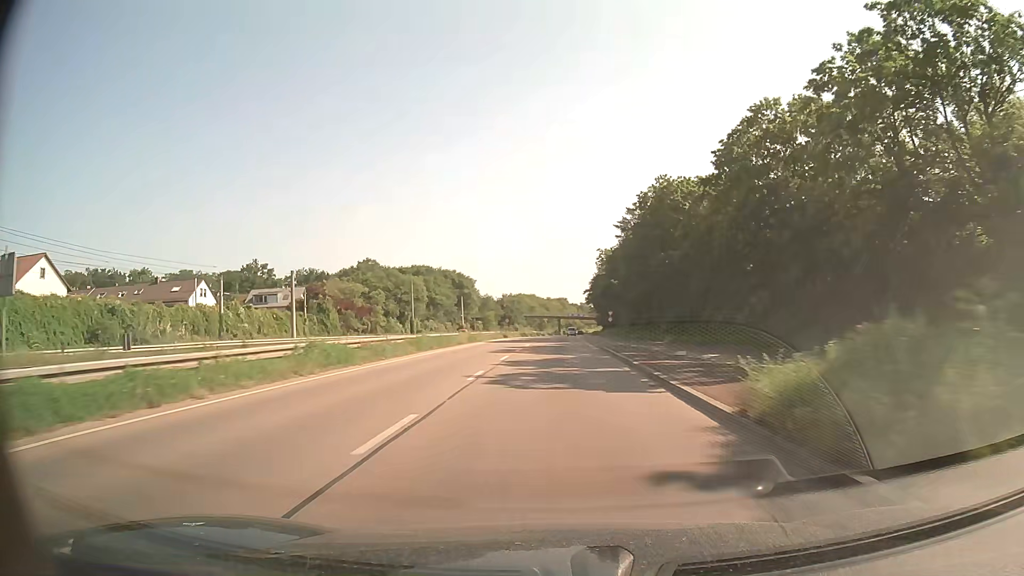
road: trunk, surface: asphalt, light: Day
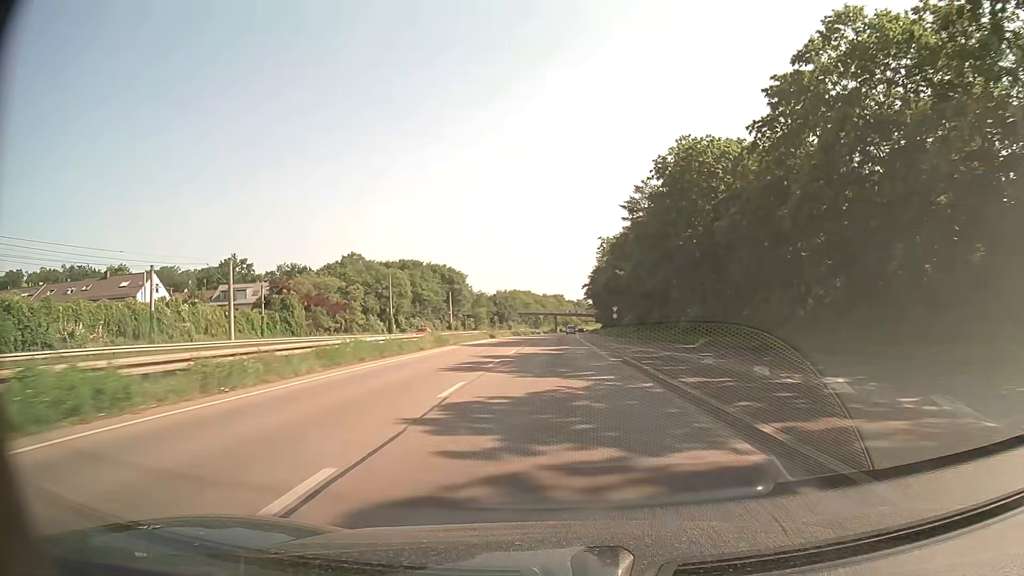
(0.0, +12.5) m; 0°
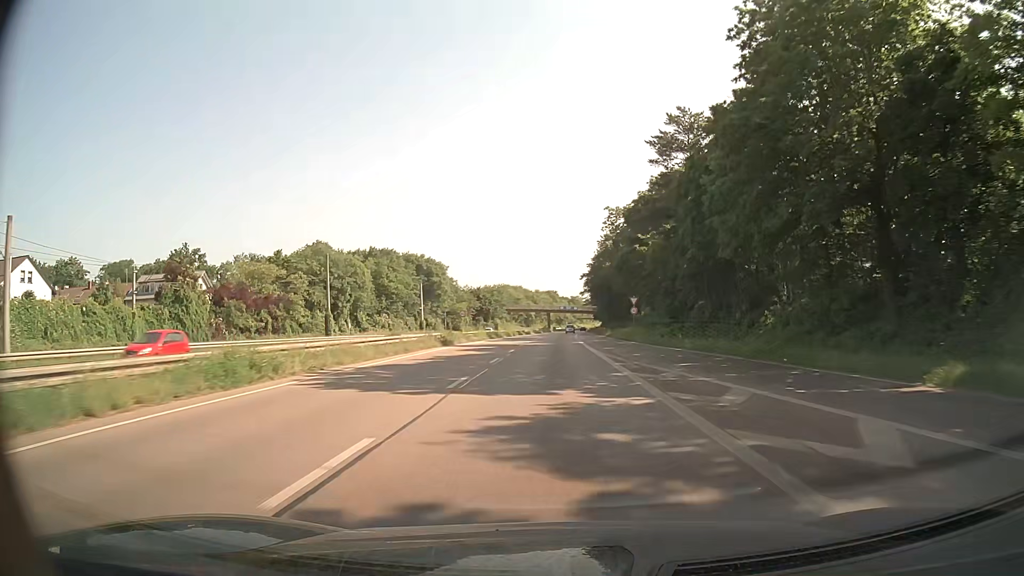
(+0.3, +25.2) m; +1°
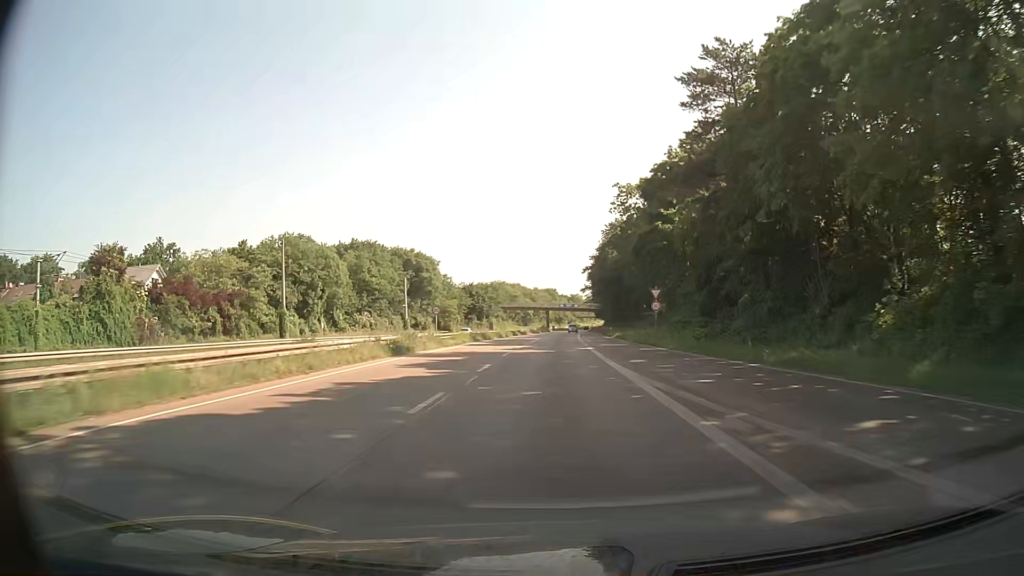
(+0.1, +12.6) m; 0°
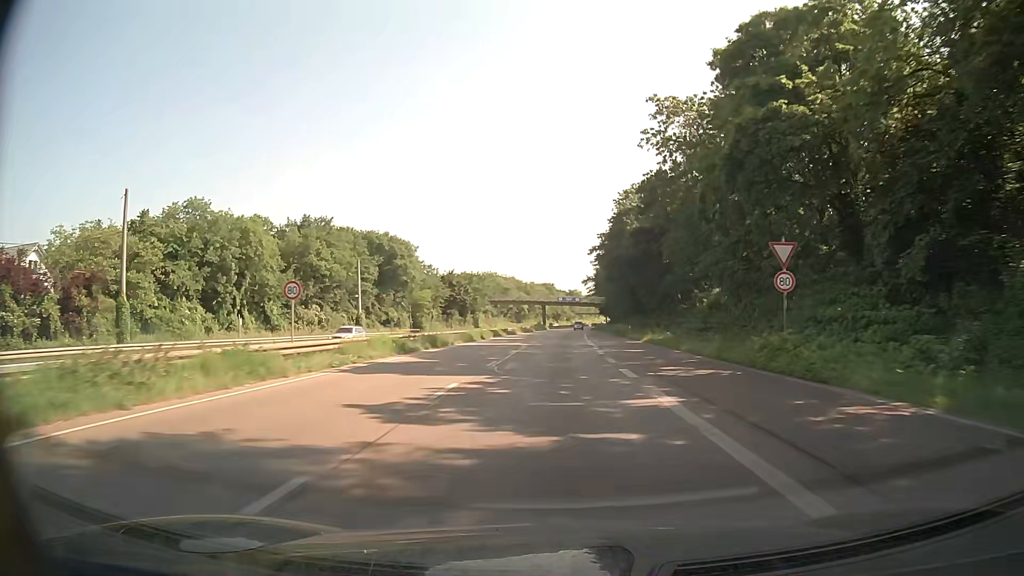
(-0.1, +25.3) m; 0°
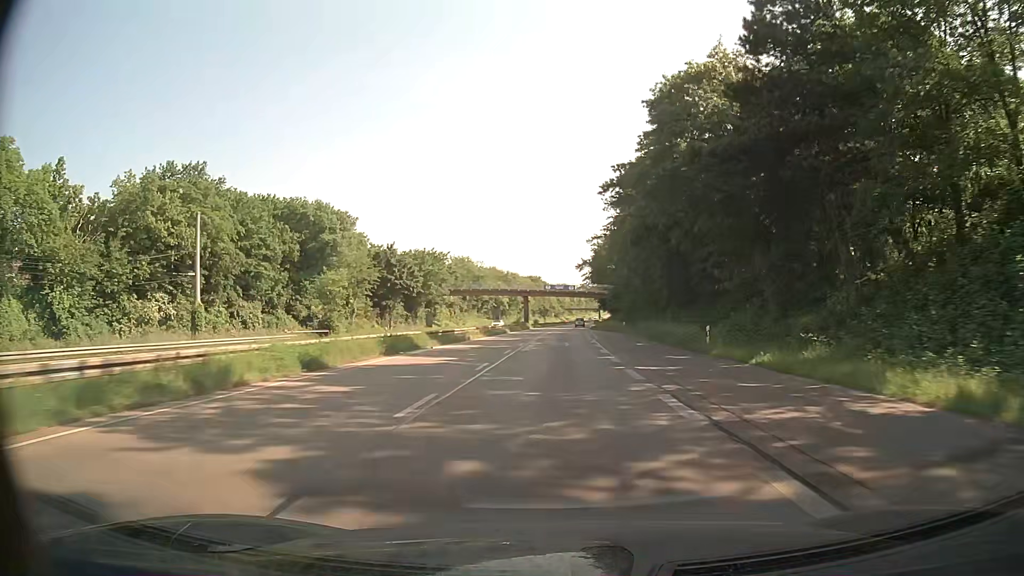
(+0.2, +37.9) m; +1°
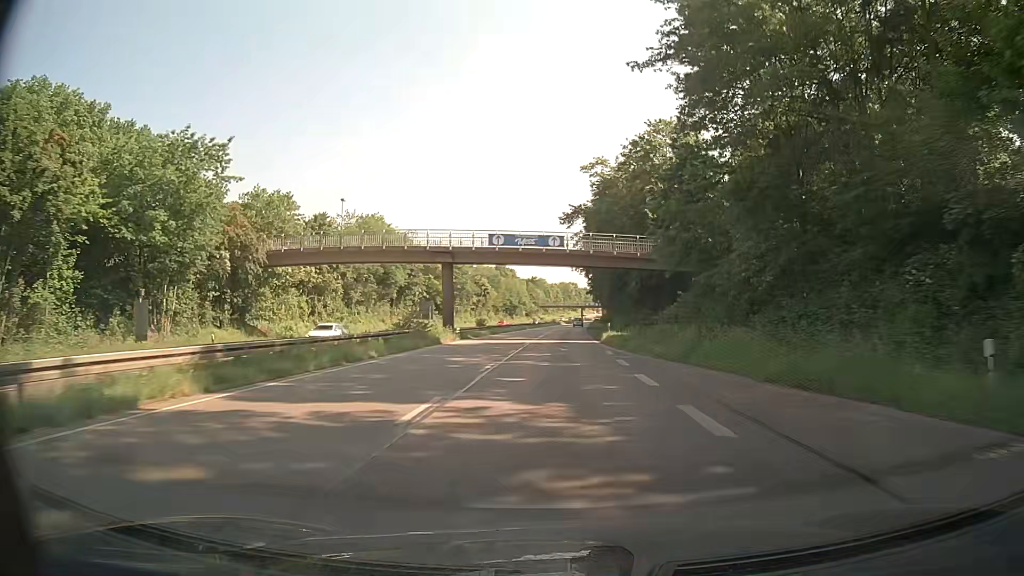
(+1.0, +63.1) m; +2°
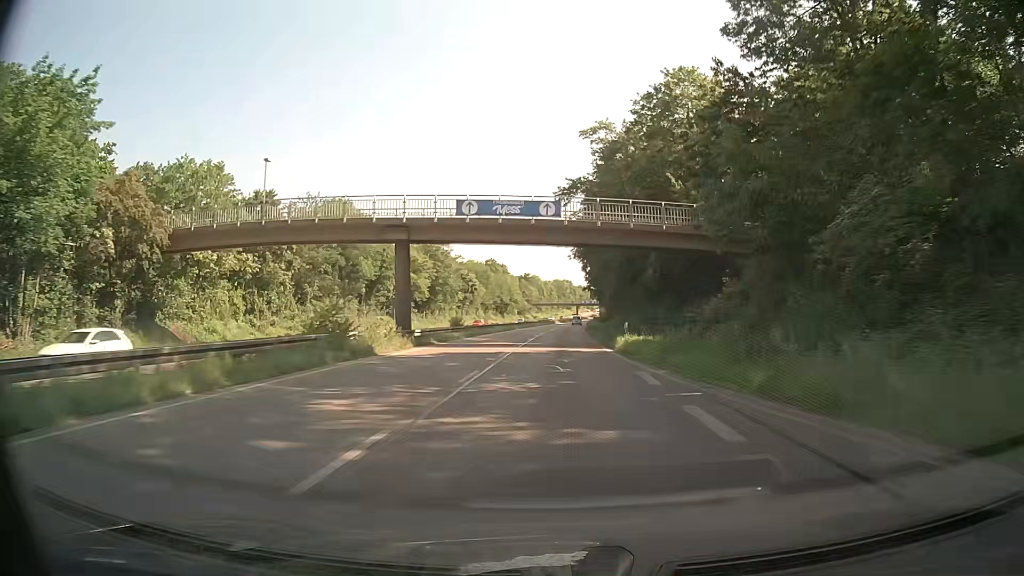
(0.0, +12.6) m; +1°
(0, +10) (0, +20) (0, +30) (0, +40) (+1, +50) (+1, +60) (+1, +70) (+2, +80) (+2, +90) (+3, +100) m
